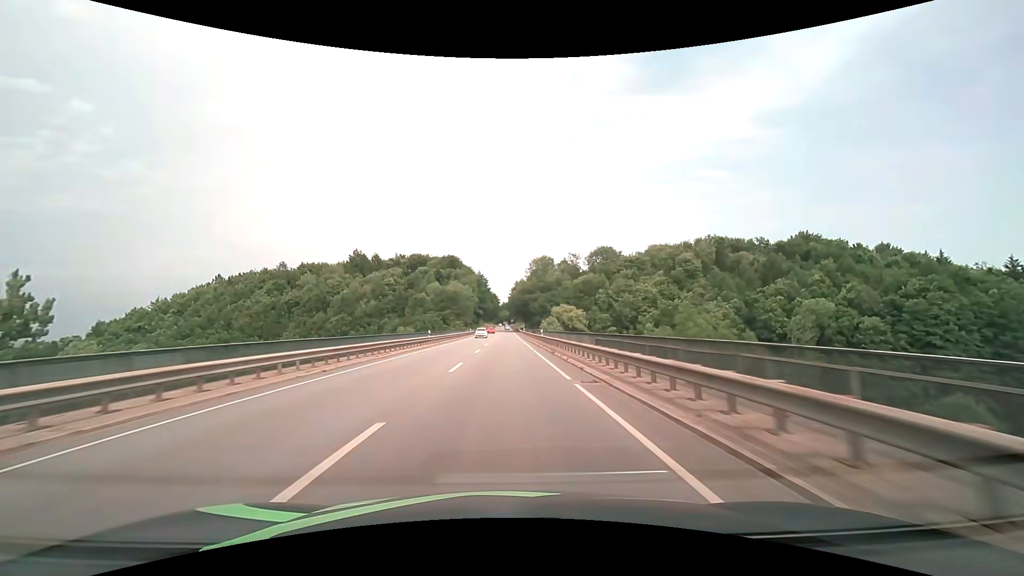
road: primary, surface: asphalt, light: Day
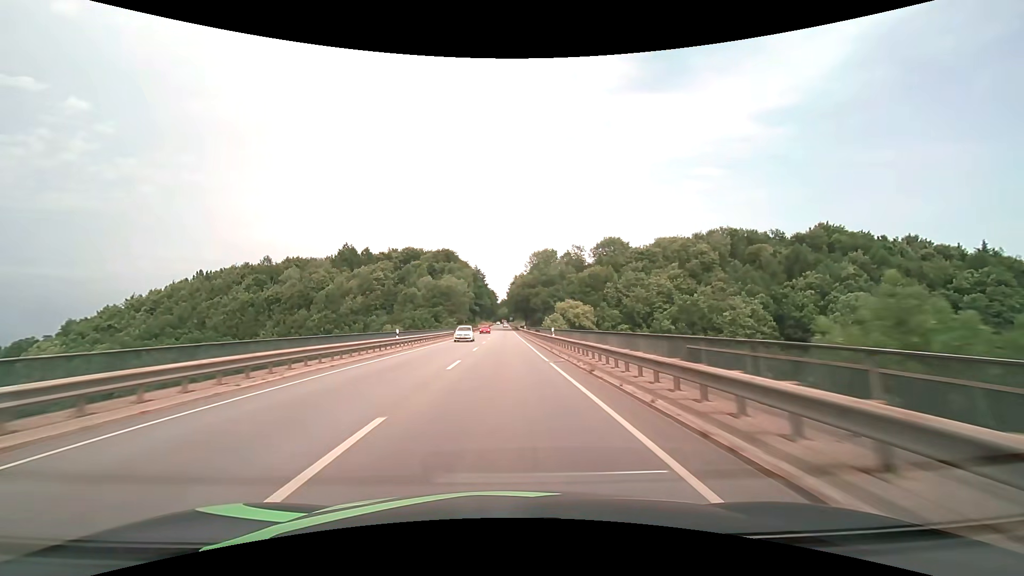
(0.0, +12.5) m; 0°
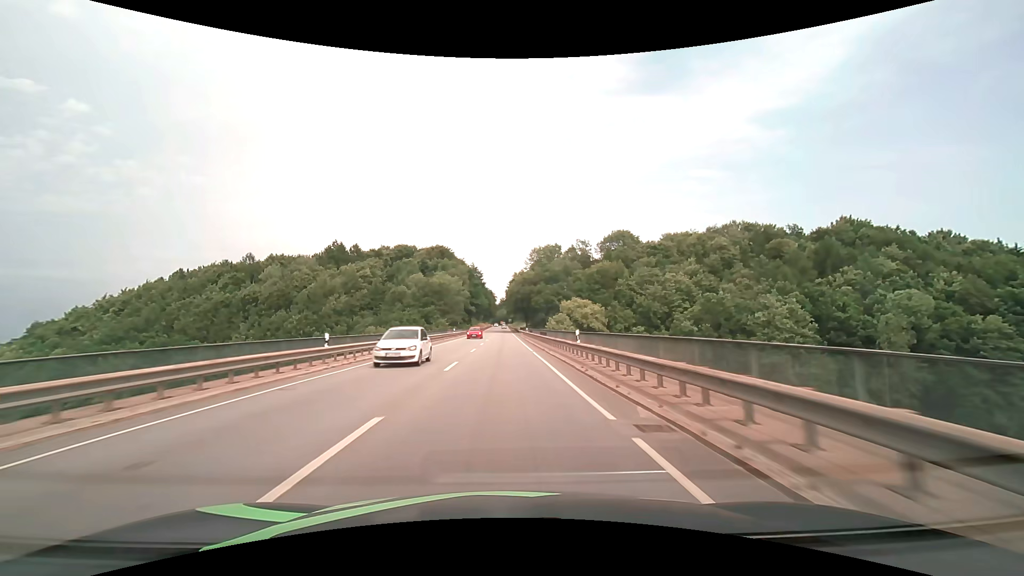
(0.0, +12.5) m; 0°
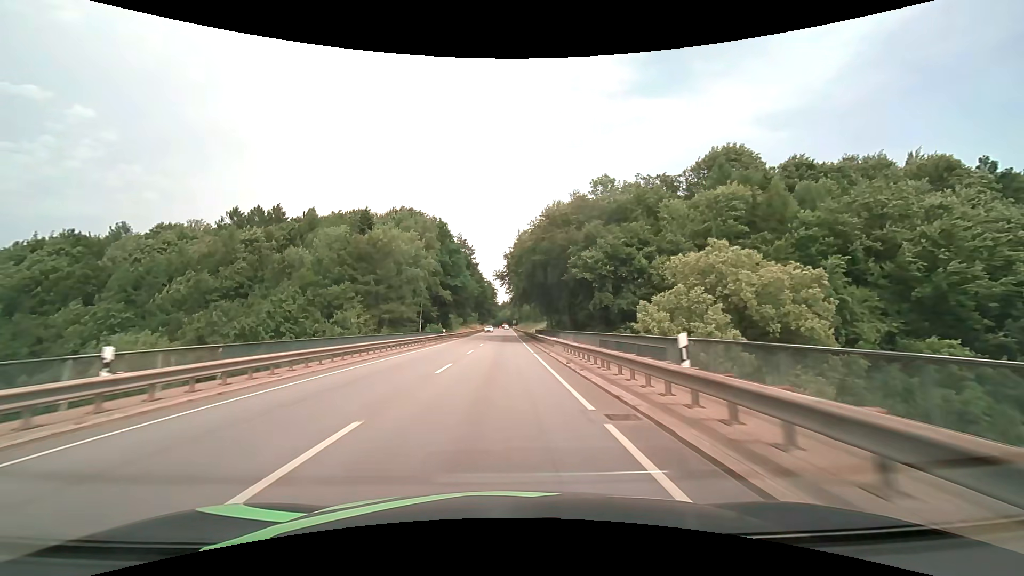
(-0.1, +61.5) m; 0°
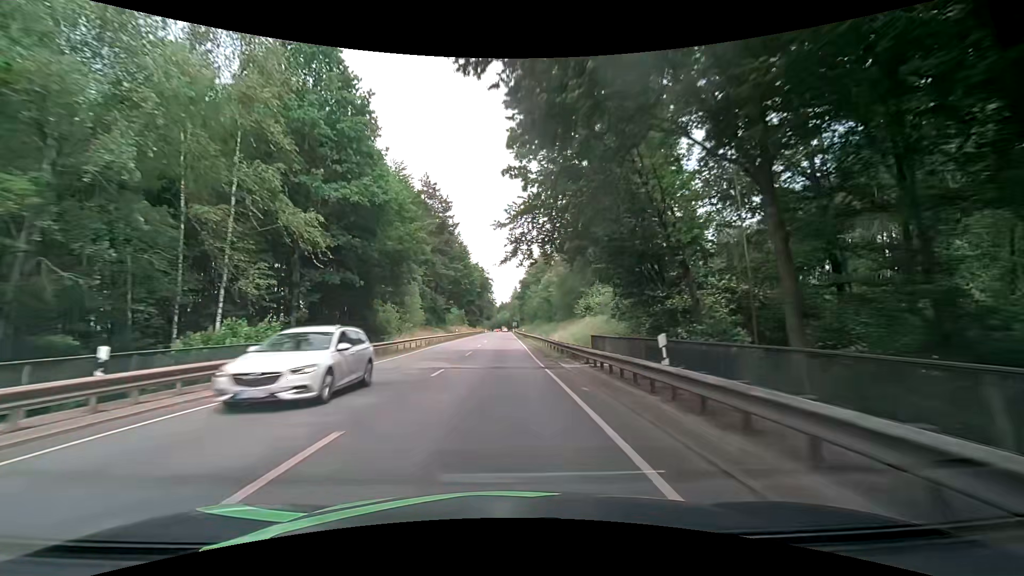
(+0.1, +48.4) m; 0°
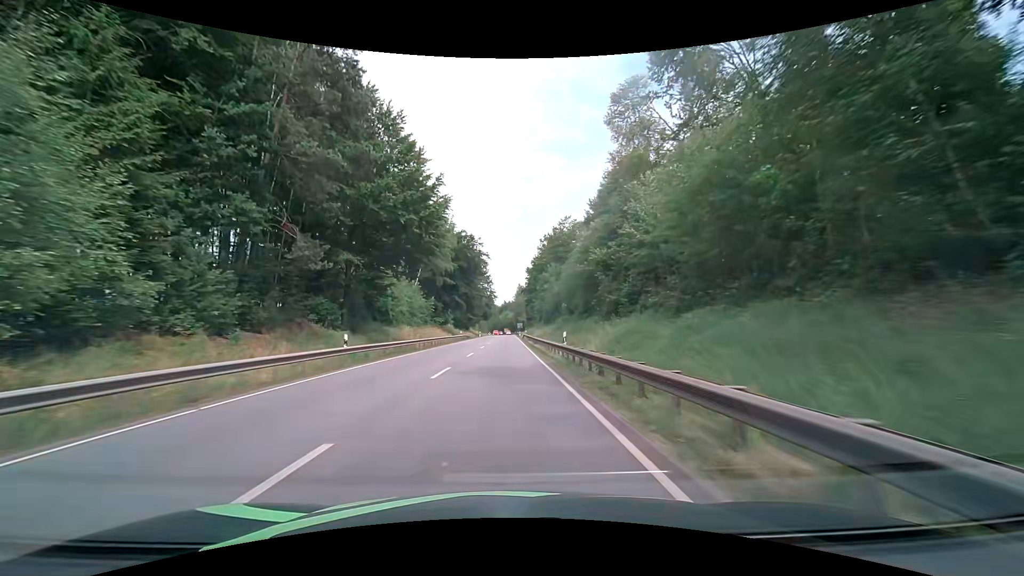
(0.0, +48.8) m; 0°
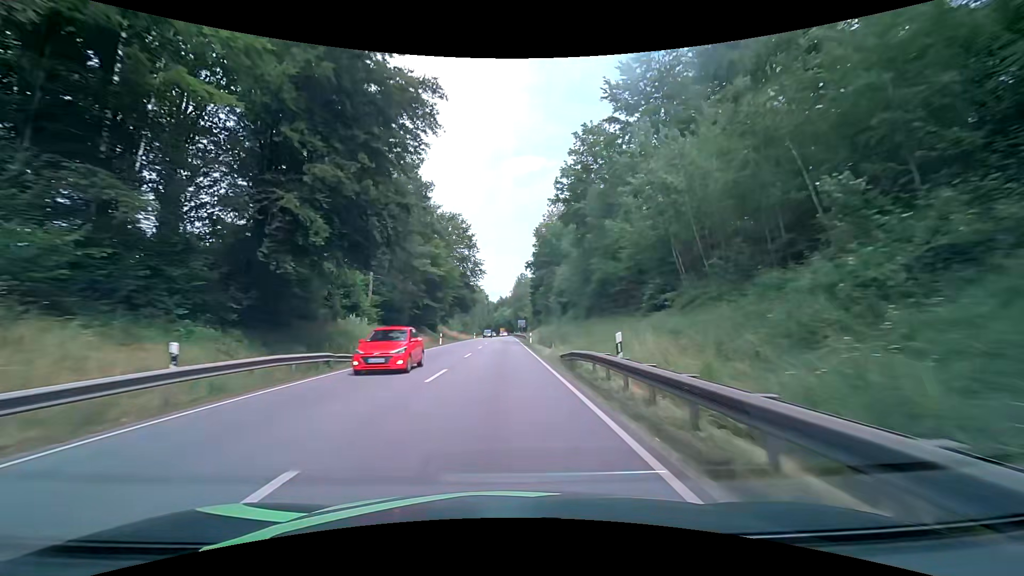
(-0.1, +61.0) m; 0°
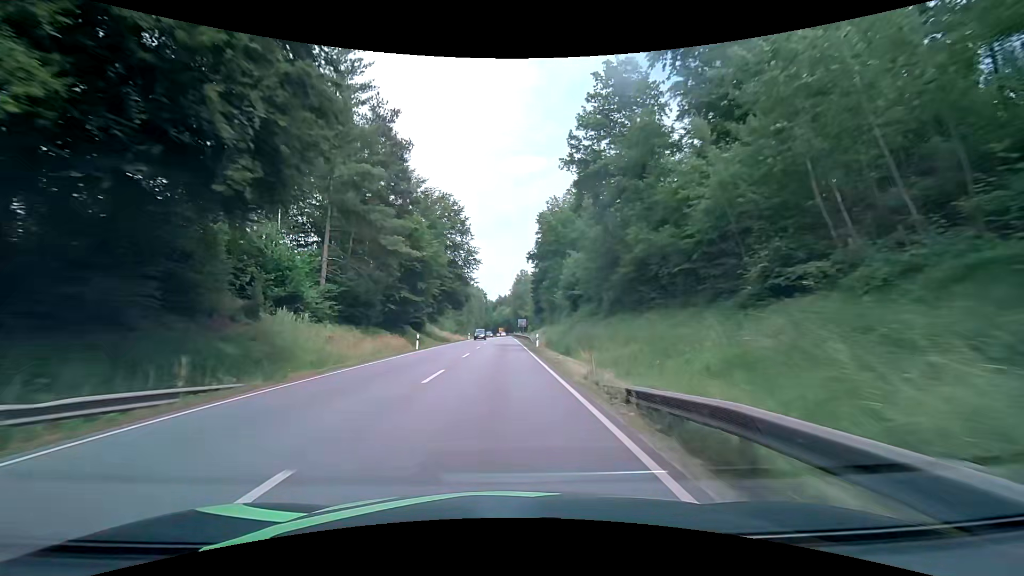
(0.0, +12.1) m; 0°
(0, +10) (0, +20) (0, +30) (0, +40) (0, +50) (0, +60) (0, +70) (0, +80) (0, +90) (0, +100) m
